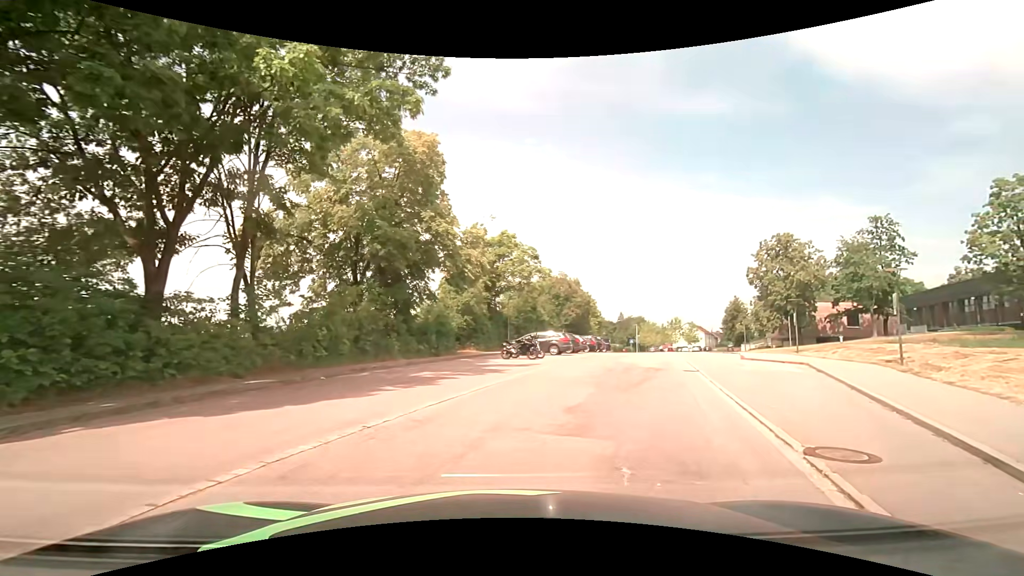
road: residential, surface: asphalt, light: Day
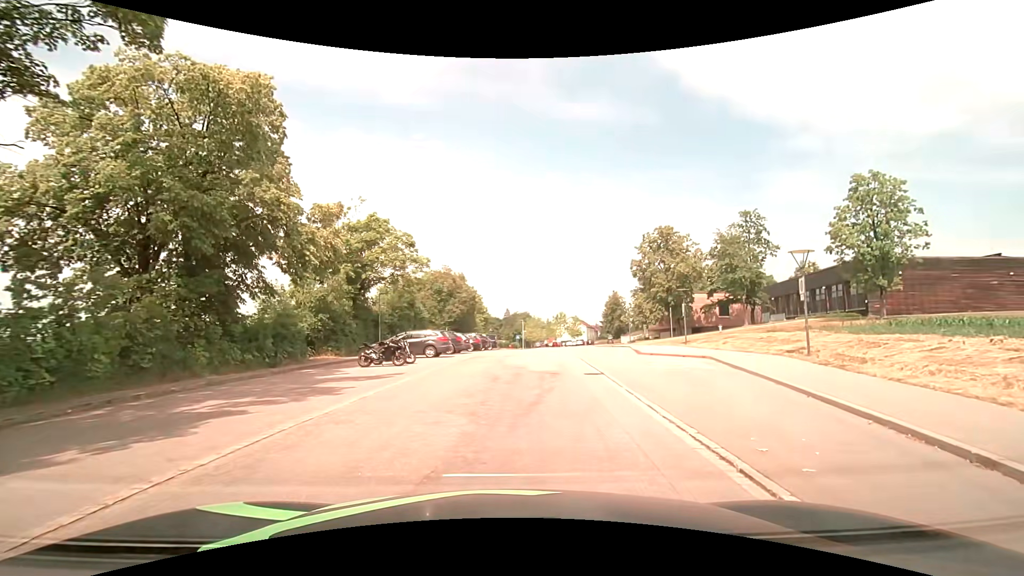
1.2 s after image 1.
(+0.5, +4.7) m; +13°
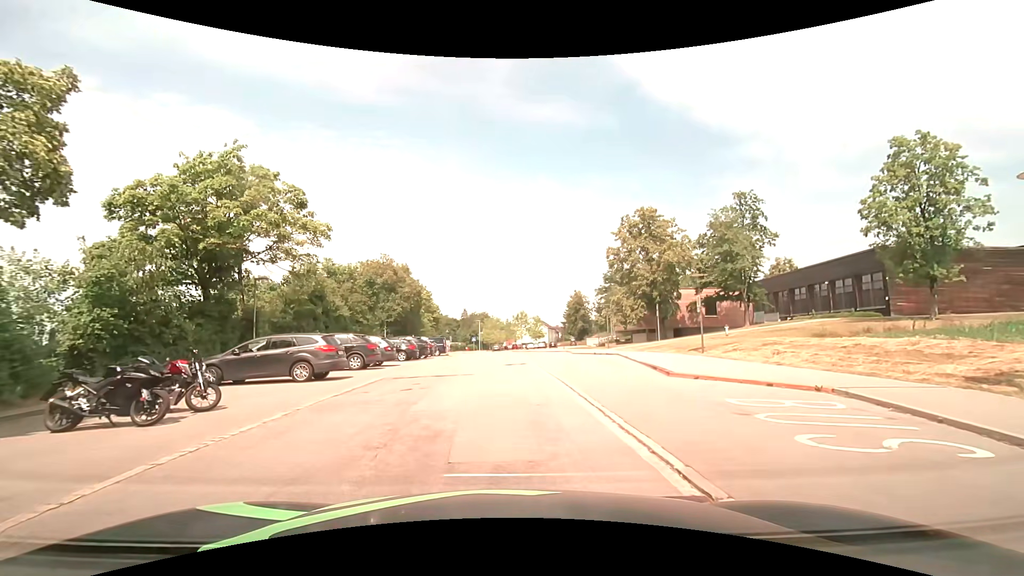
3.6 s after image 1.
(+0.5, +11.1) m; +4°
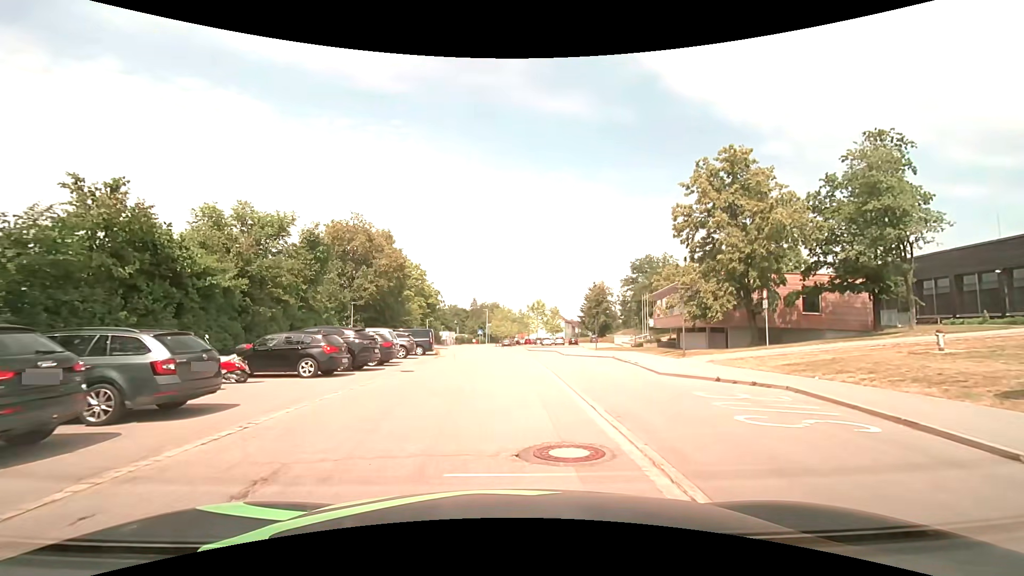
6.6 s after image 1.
(-0.3, +16.5) m; -2°
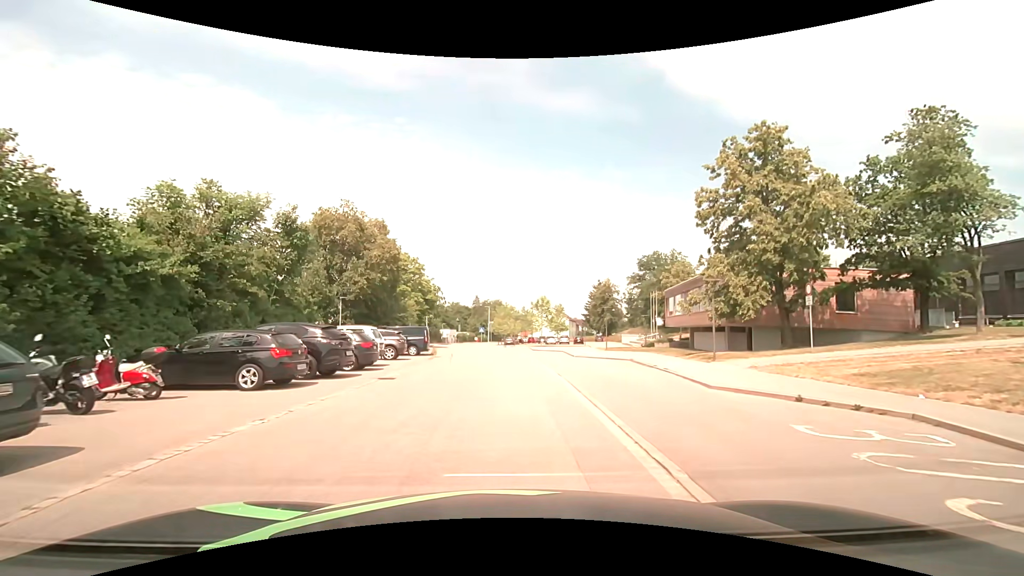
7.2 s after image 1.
(0.0, +3.7) m; +1°
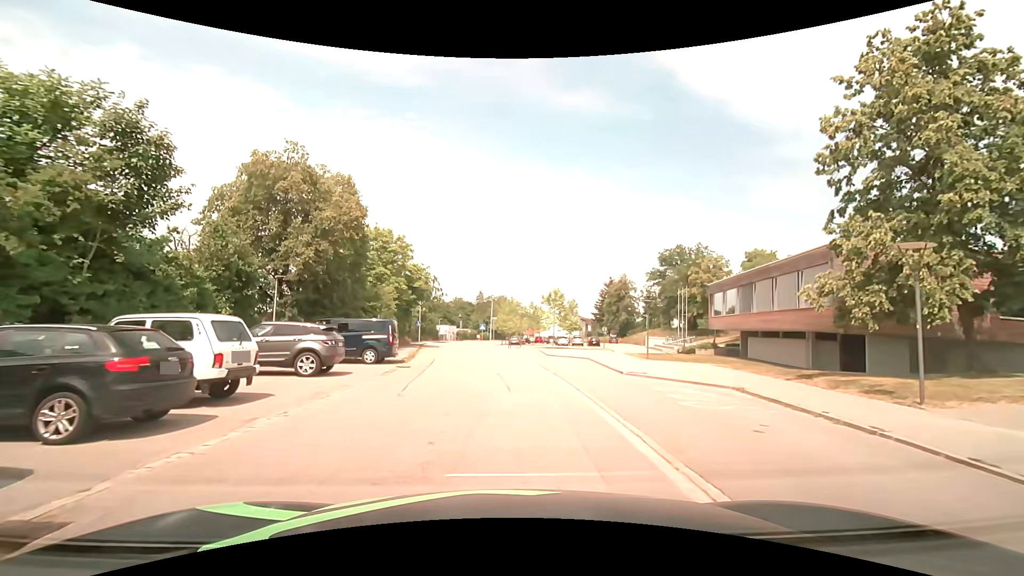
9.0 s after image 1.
(-0.2, +11.7) m; -1°
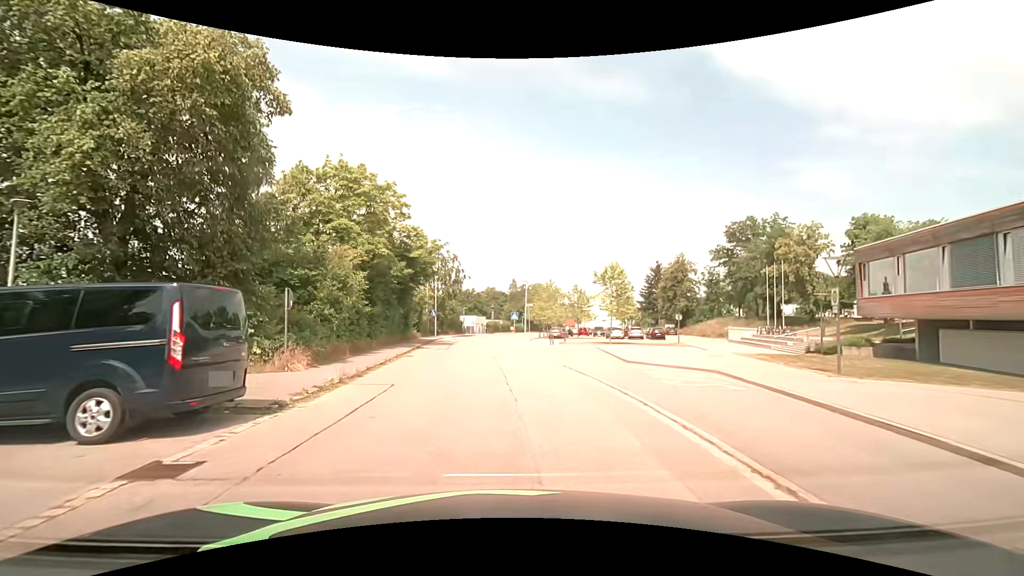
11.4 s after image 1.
(-0.3, +15.9) m; -4°
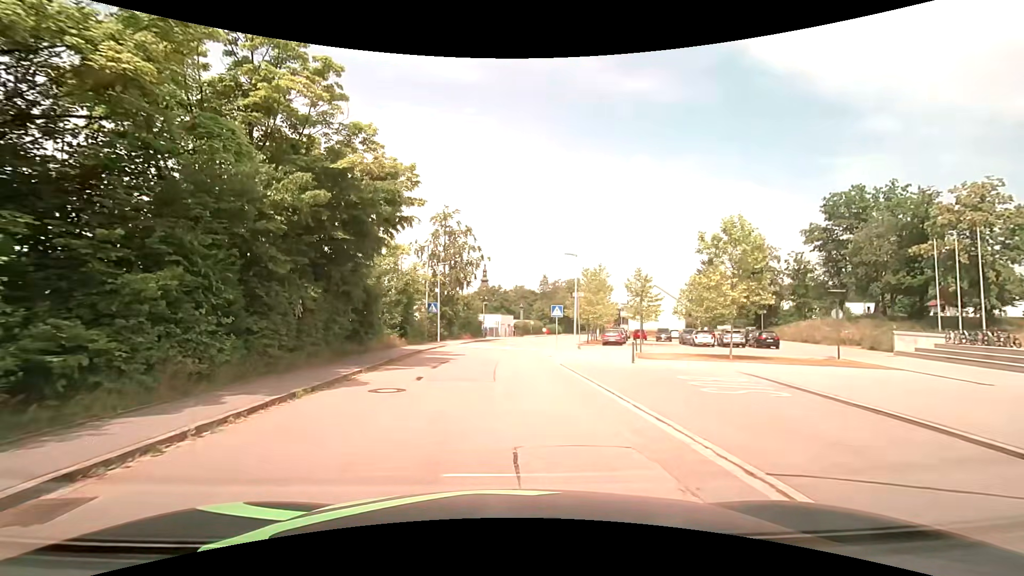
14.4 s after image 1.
(-0.5, +18.9) m; -4°
(0, +10) (0, +20) (0, +30) (+1, +40) (+3, +50) (+4, +60) (+6, +69) (+8, +79) (+11, +89) (+13, +99) m
